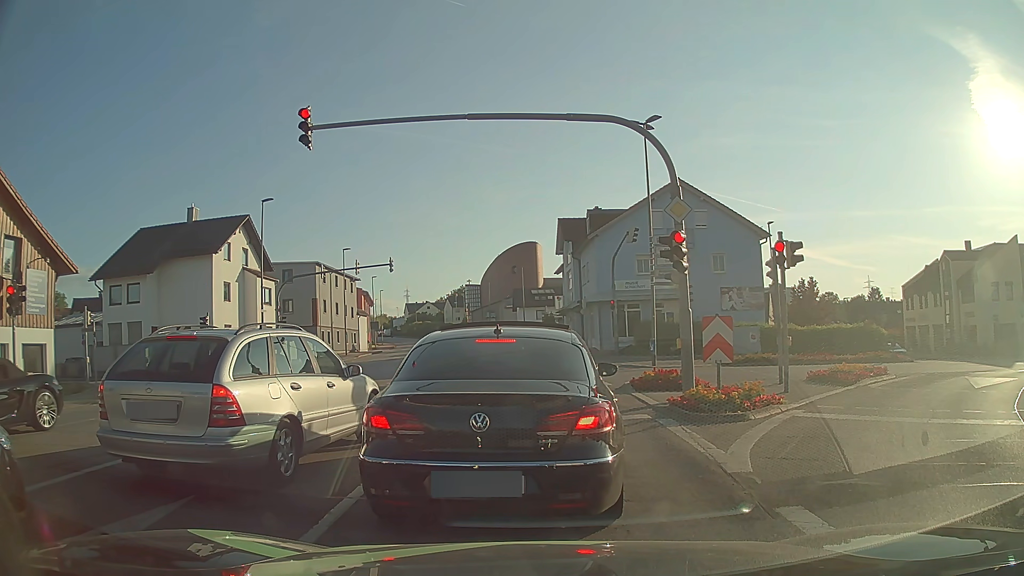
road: tertiary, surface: asphalt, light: Day
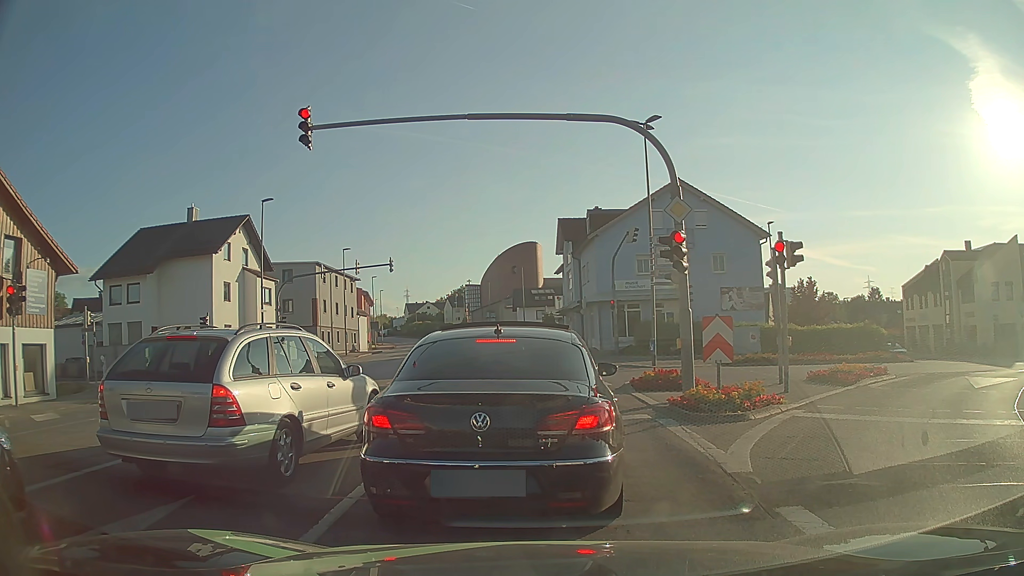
(0.0, 0.0) m; 0°
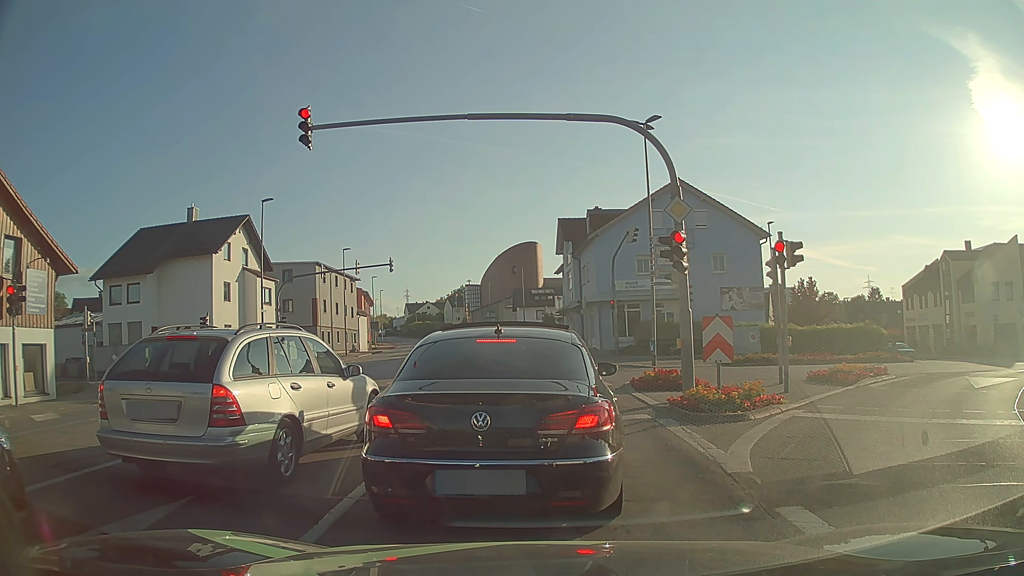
(0.0, 0.0) m; 0°
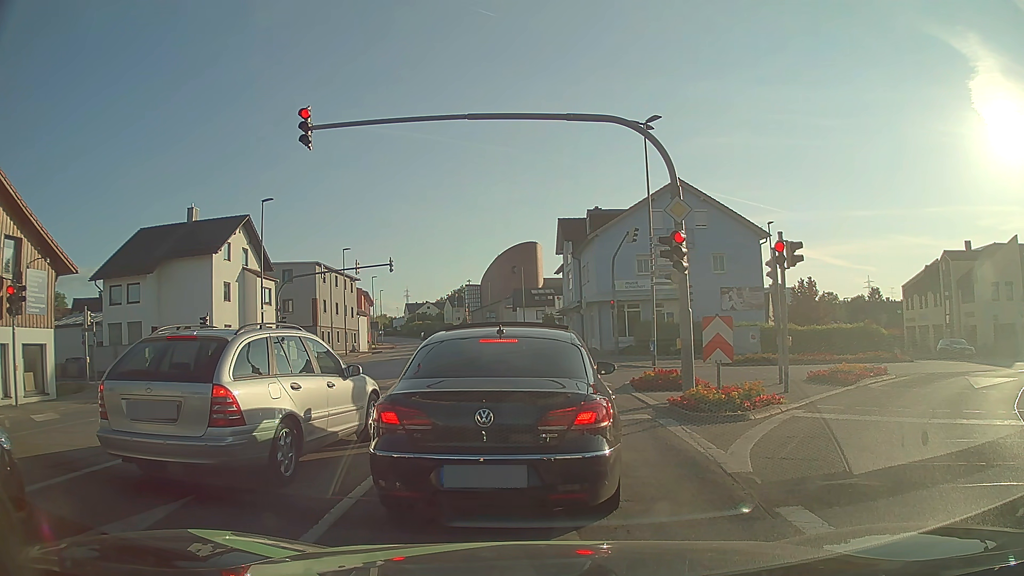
(0.0, 0.0) m; 0°
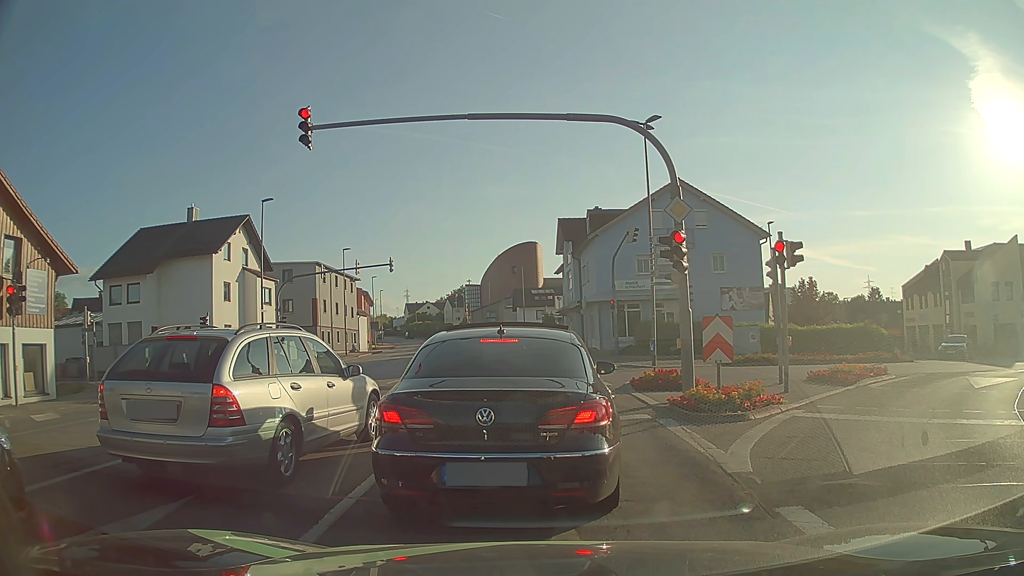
(0.0, 0.0) m; 0°
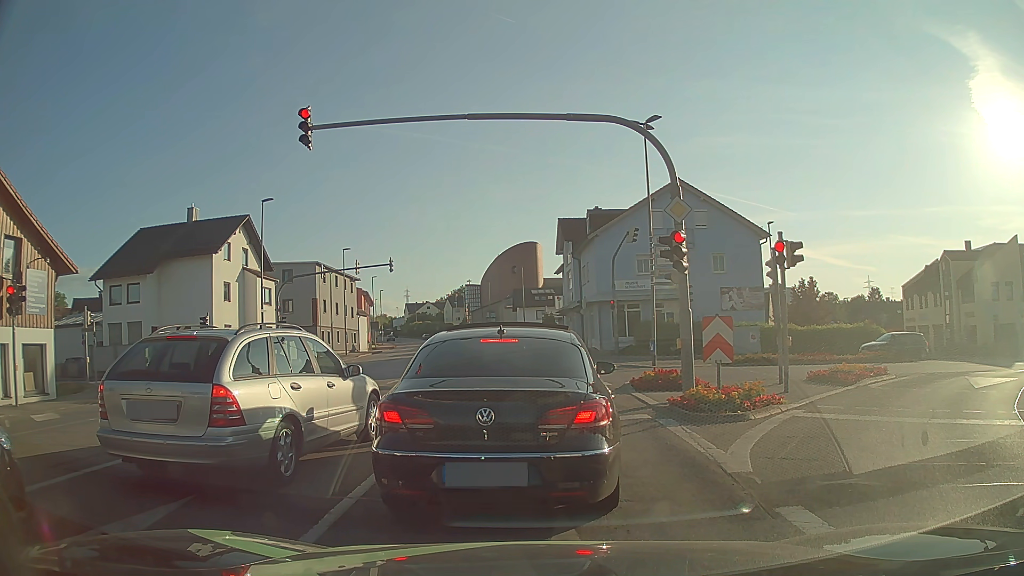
(0.0, 0.0) m; 0°
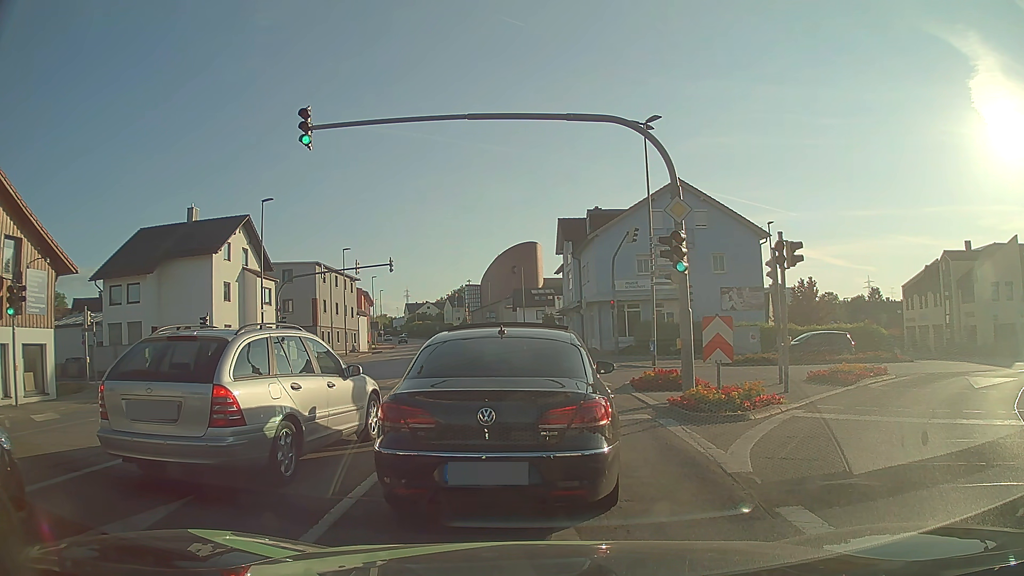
(0.0, 0.0) m; 0°
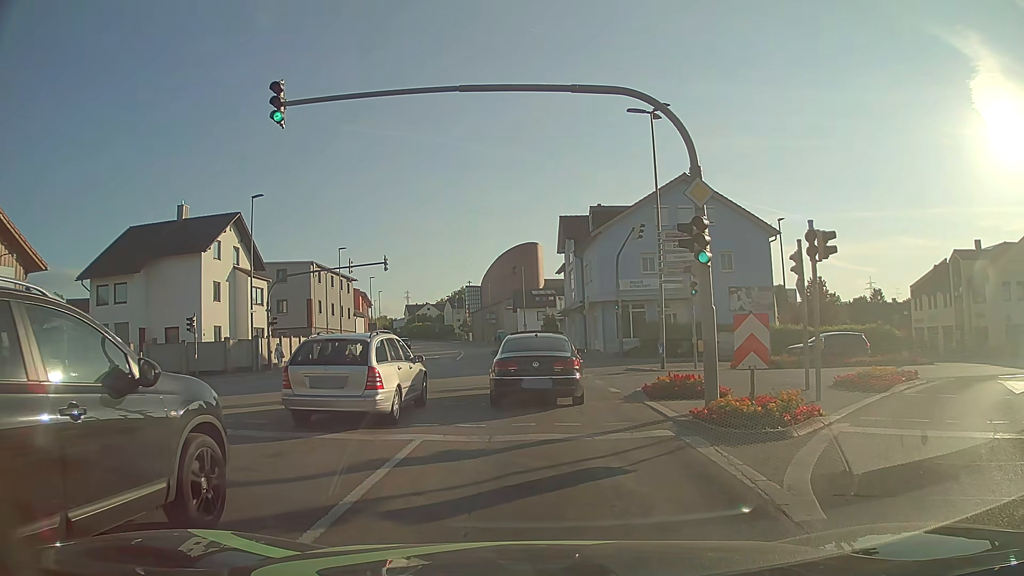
(0.0, +1.9) m; -2°
(0, +10) (0, +20) (0, +30) (0, +40) (-1, +50) (-2, +60) (-3, +70) (-4, +80) (-5, +90) (-7, +100) m
